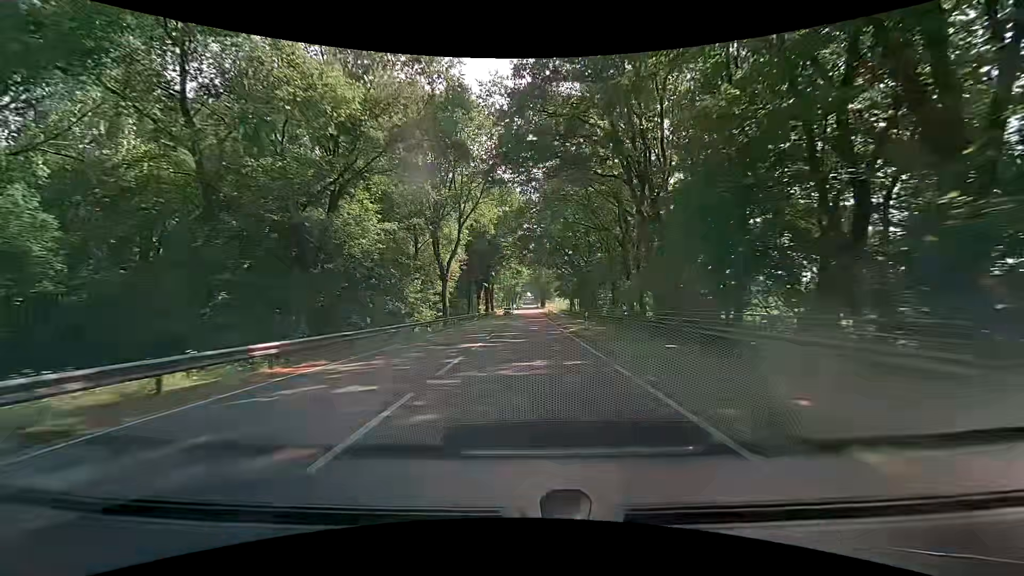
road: primary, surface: asphalt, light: Day
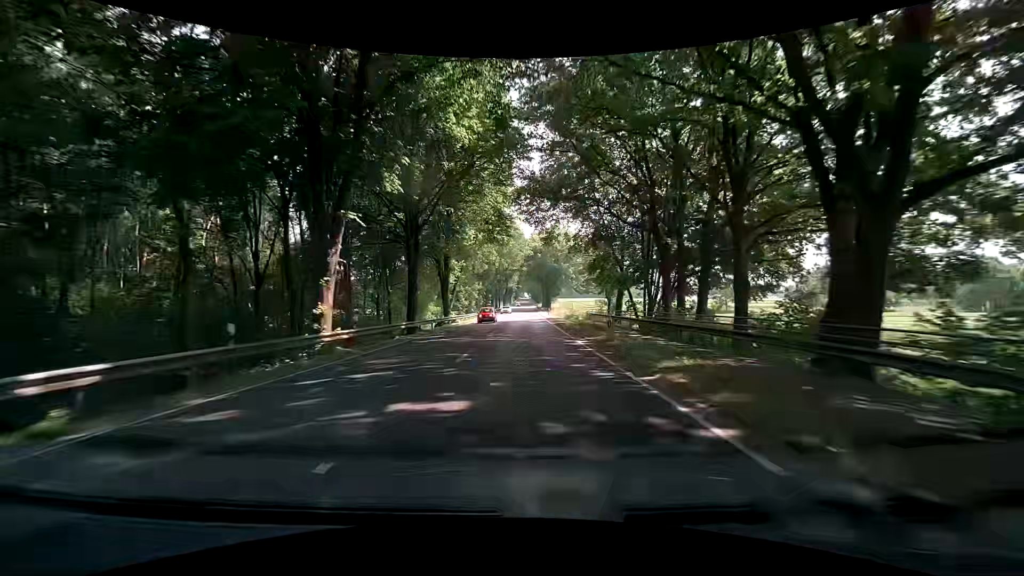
(-0.3, +58.4) m; +1°
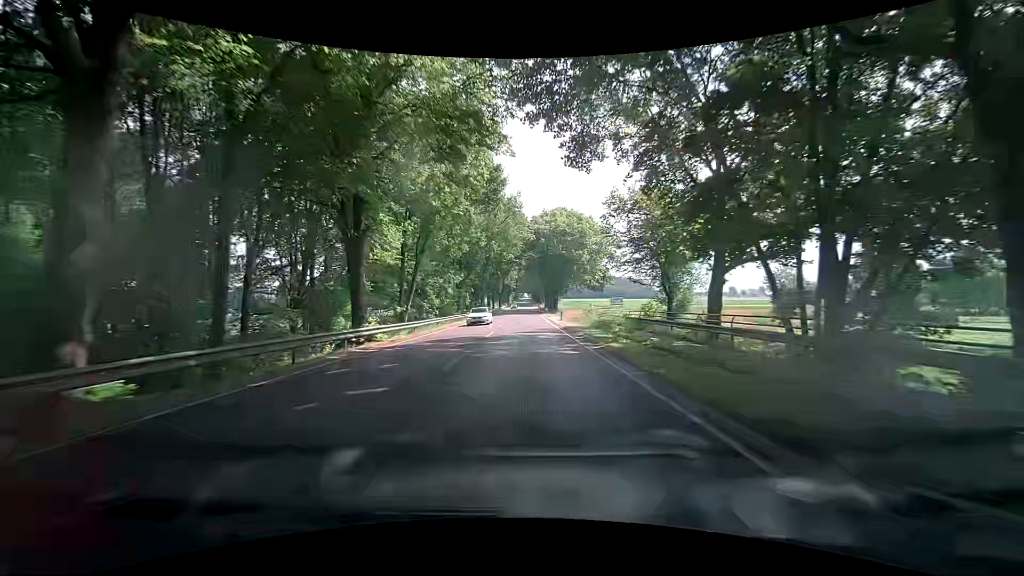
(-0.5, +25.3) m; -1°
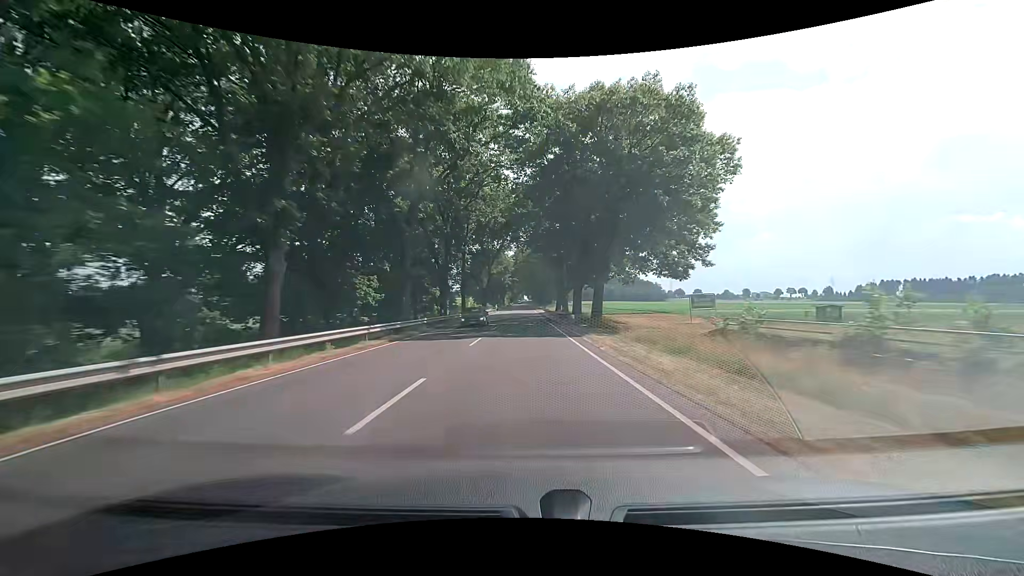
(-0.6, +53.7) m; -1°
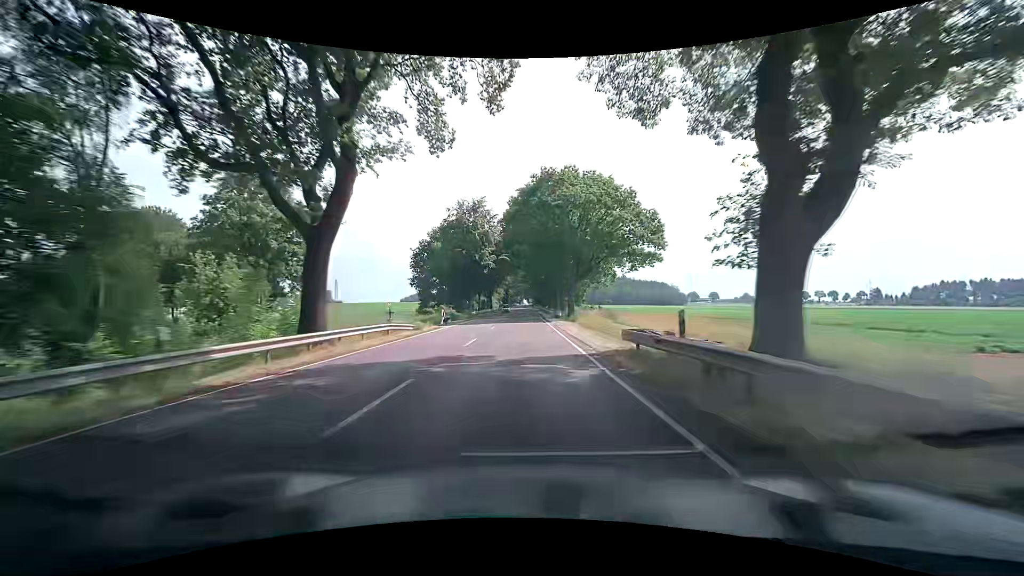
(+0.2, +72.5) m; 0°
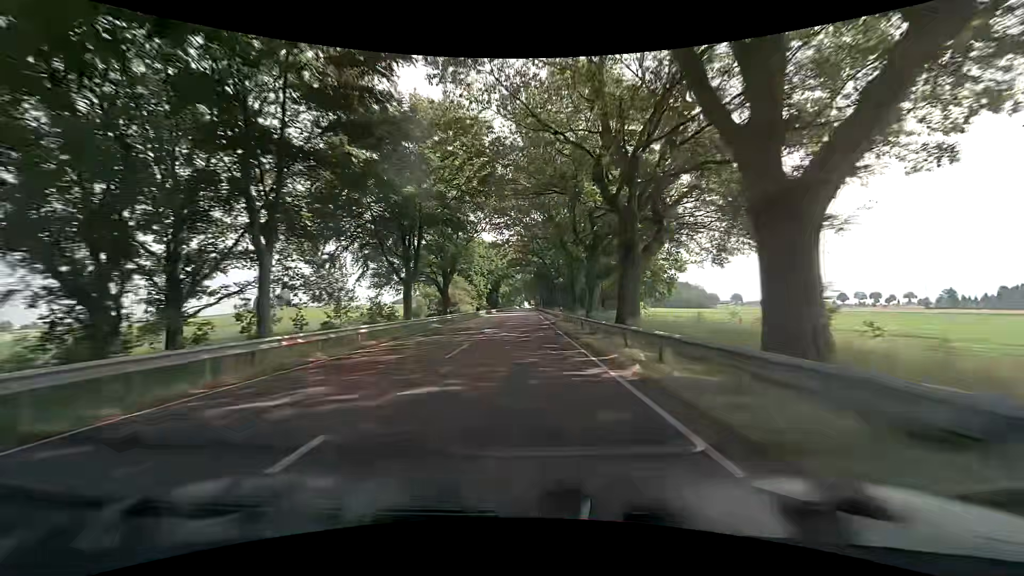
(-0.1, +76.2) m; 0°
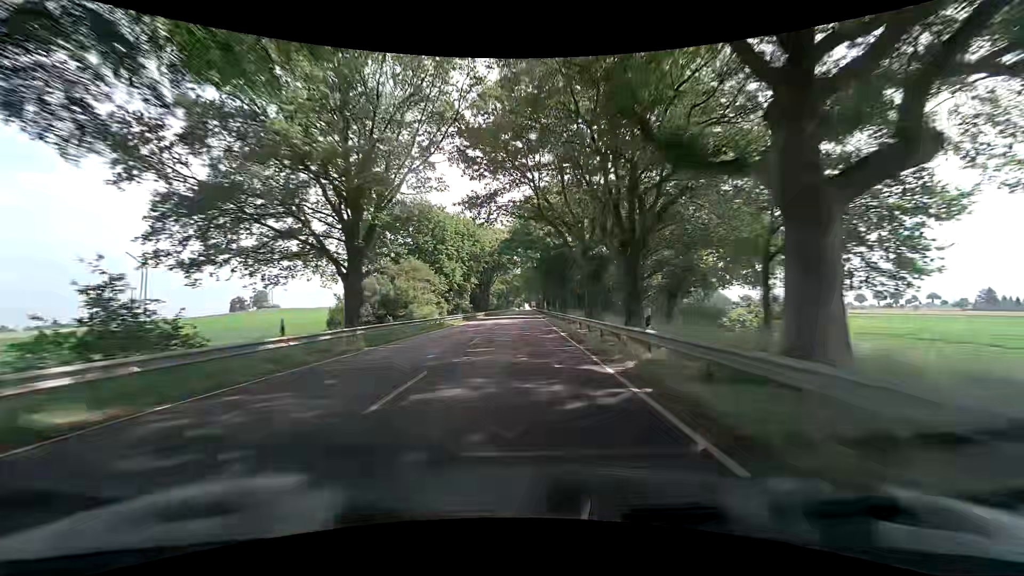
(-0.1, +30.9) m; -1°
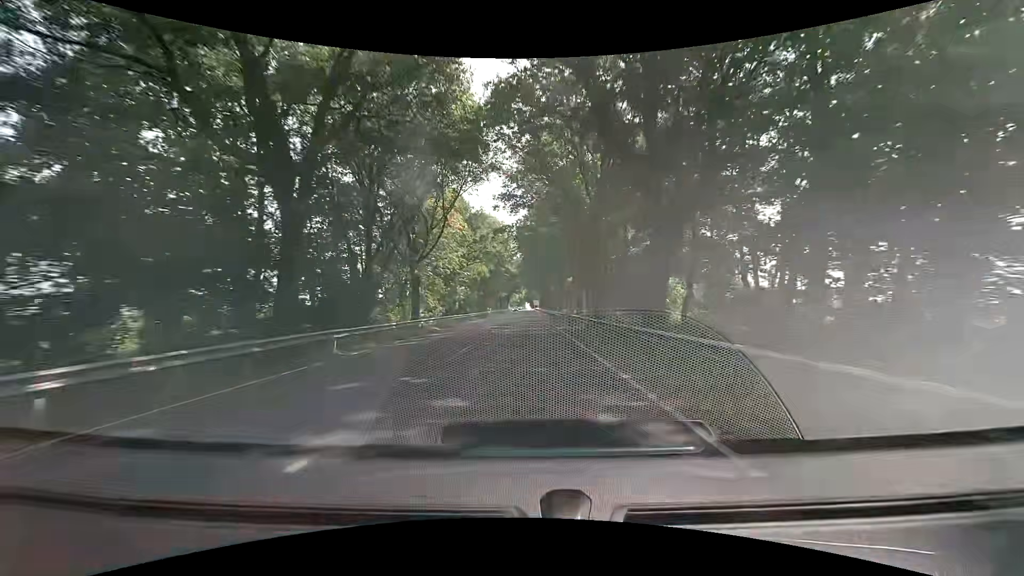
(+0.6, +78.0) m; 0°
(0, +10) (0, +20) (0, +30) (0, +40) (0, +50) (0, +60) (0, +70) (0, +80) (0, +90) (0, +100) m
